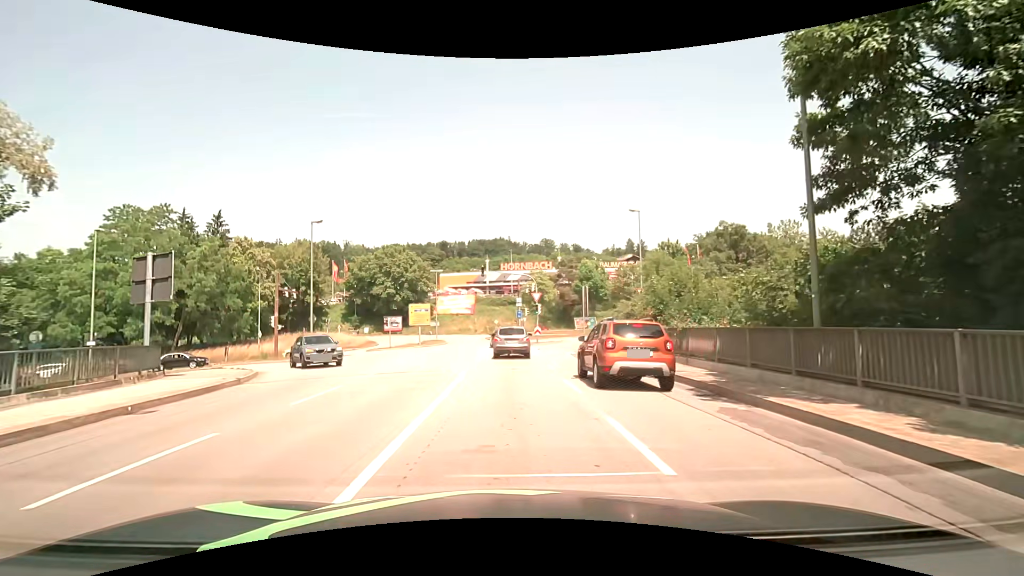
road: primary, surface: asphalt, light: Day
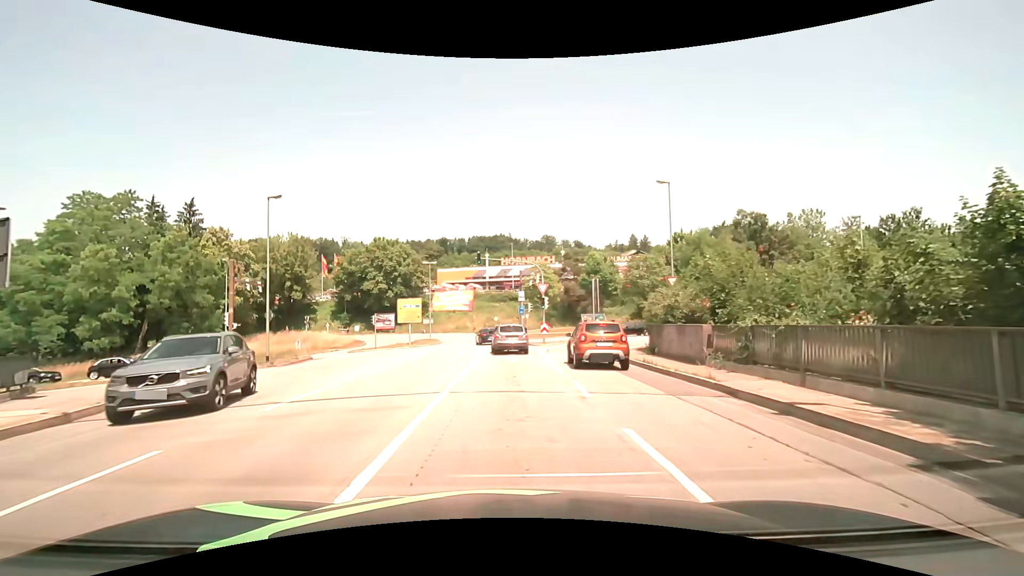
(+0.1, +6.9) m; 0°
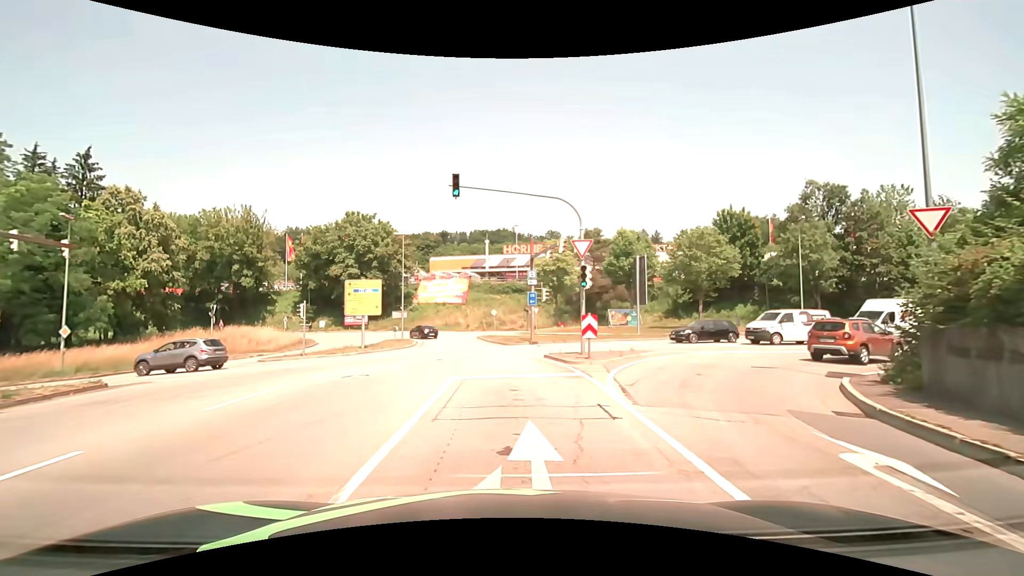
(-0.1, +18.3) m; -1°
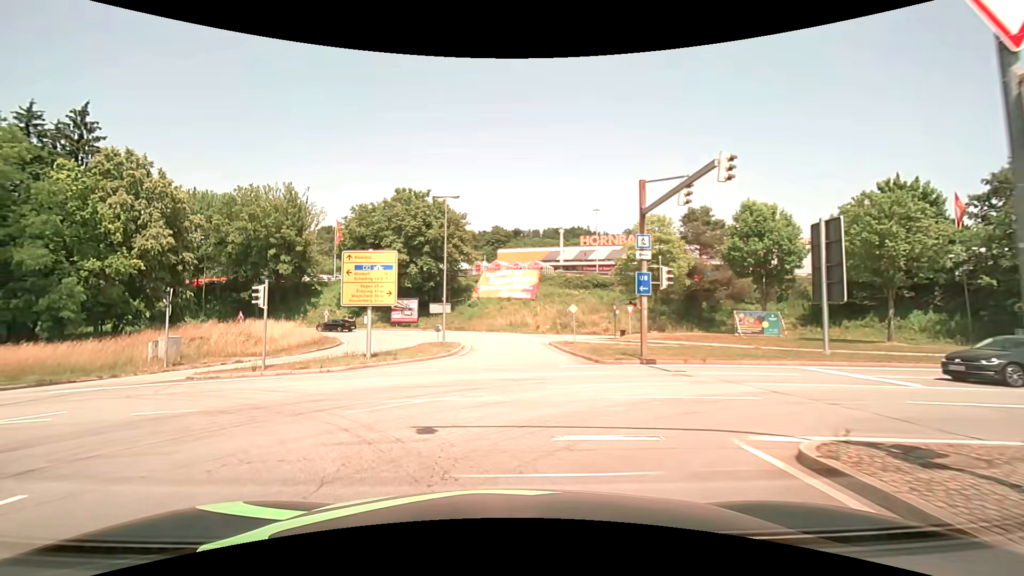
(-0.4, +14.3) m; -8°
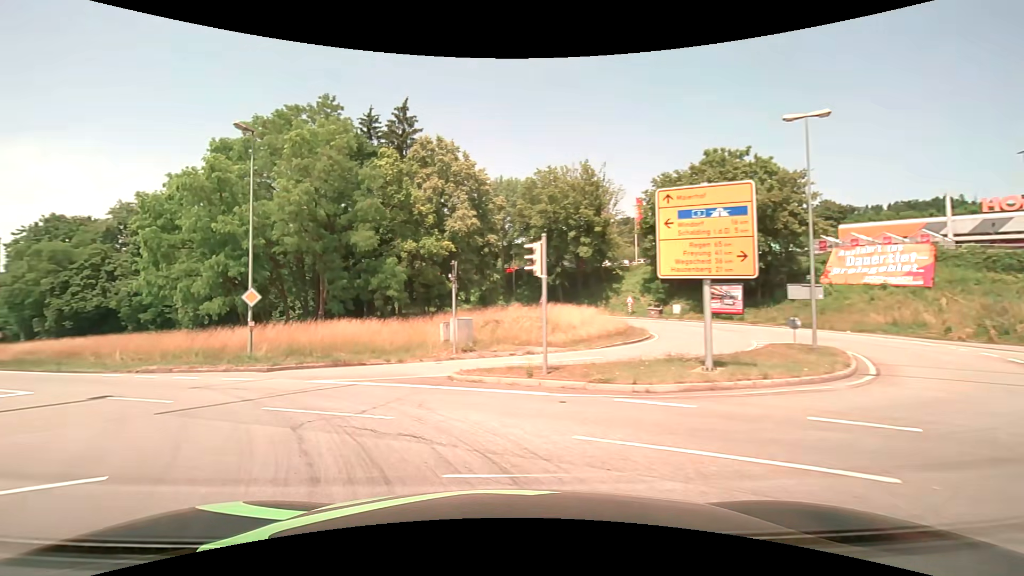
(-2.4, +9.3) m; -33°
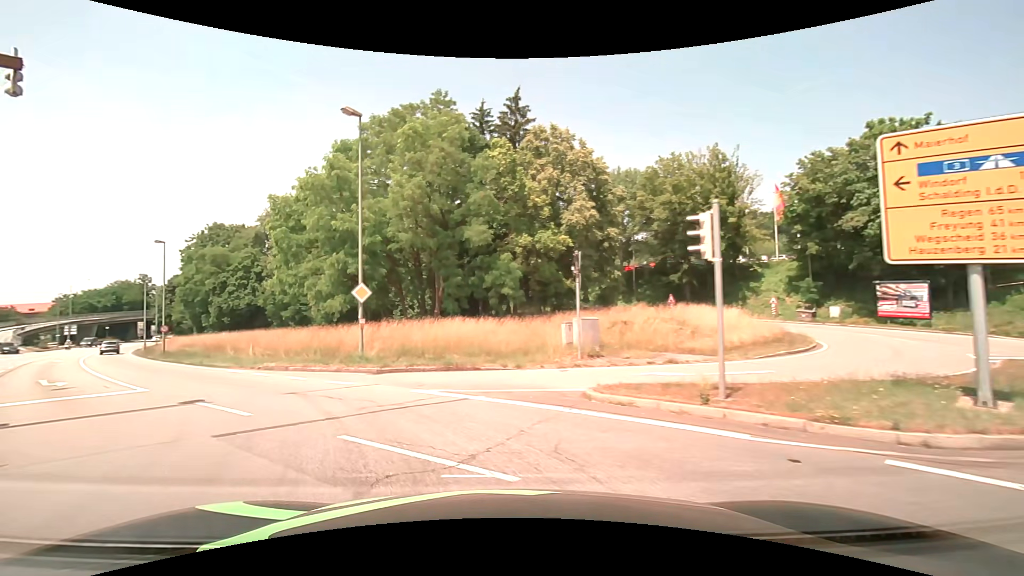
(-0.3, +3.2) m; -12°
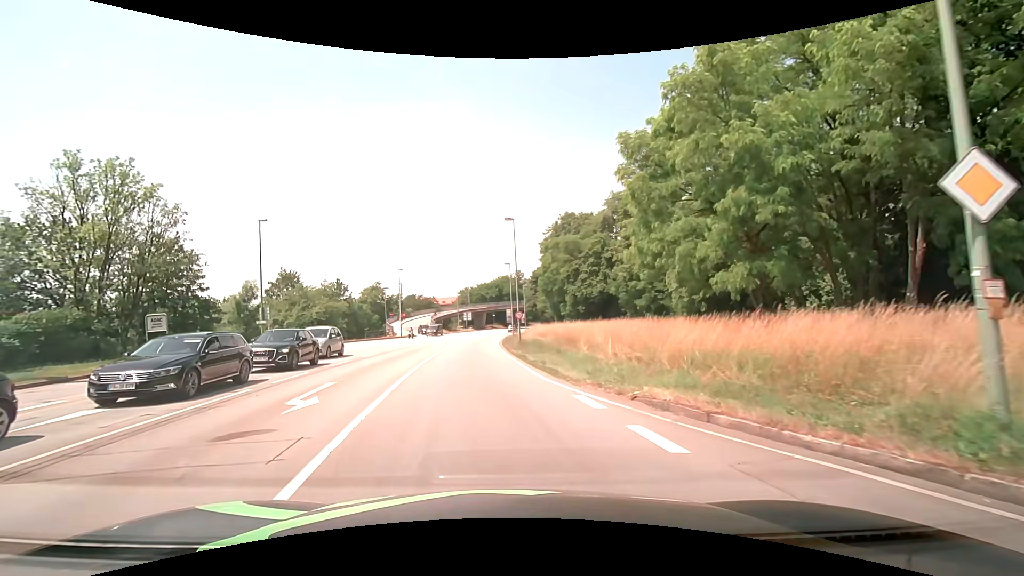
(-5.5, +13.0) m; -38°
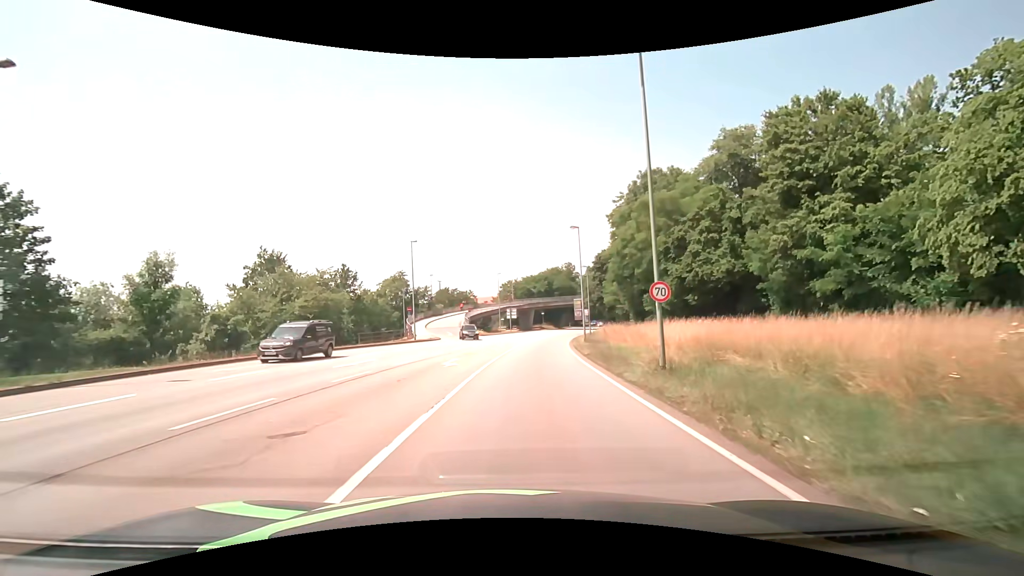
(-2.2, +25.4) m; -6°
(0, +10) (+1, +20) (+2, +30) (+3, +40) (+4, +50) (+6, +60) (+8, +69) (+10, +79) (+12, +89) (+15, +99) m
